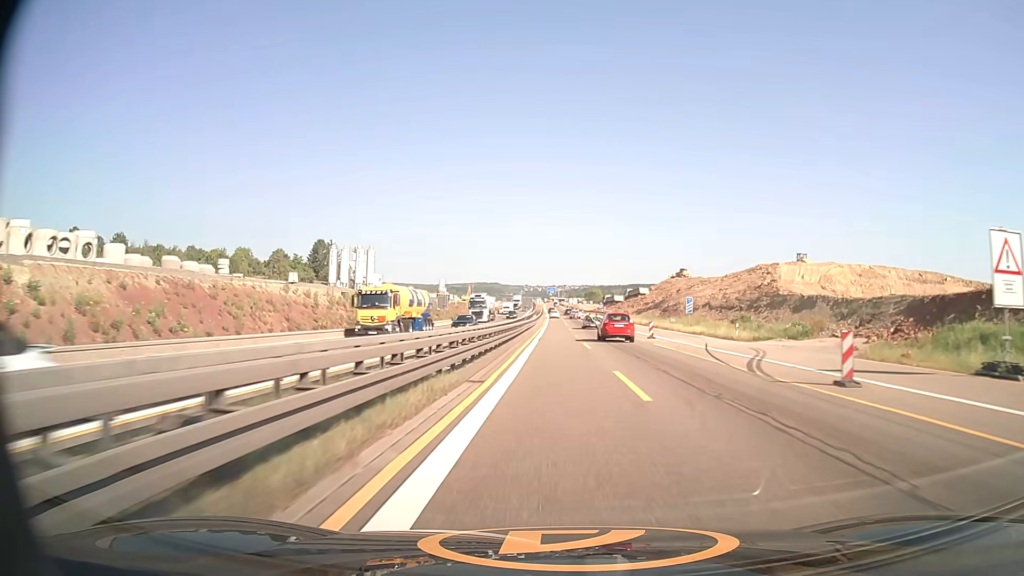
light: Day
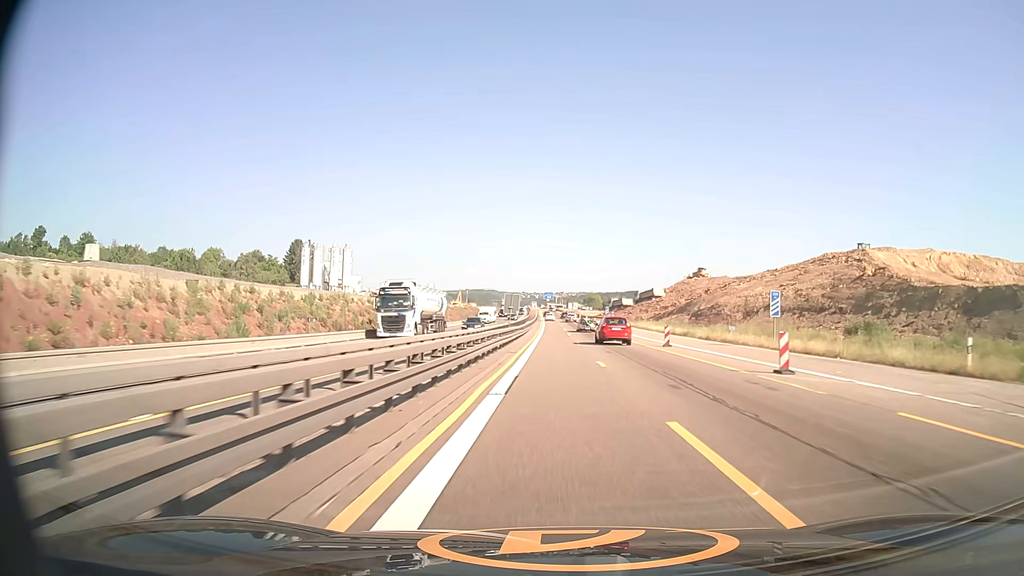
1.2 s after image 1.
(+0.1, +26.5) m; 0°
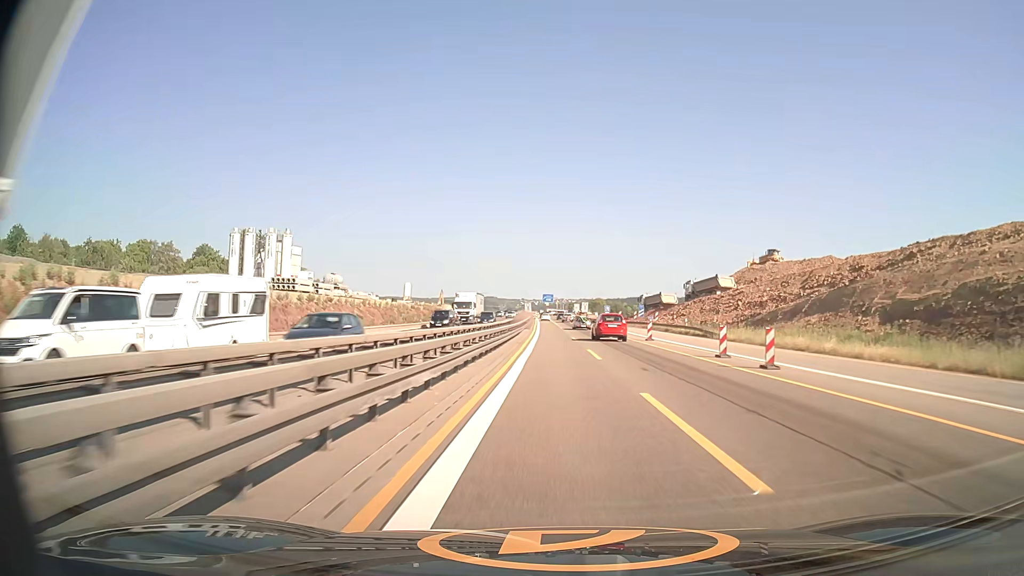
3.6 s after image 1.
(-0.1, +53.2) m; 0°
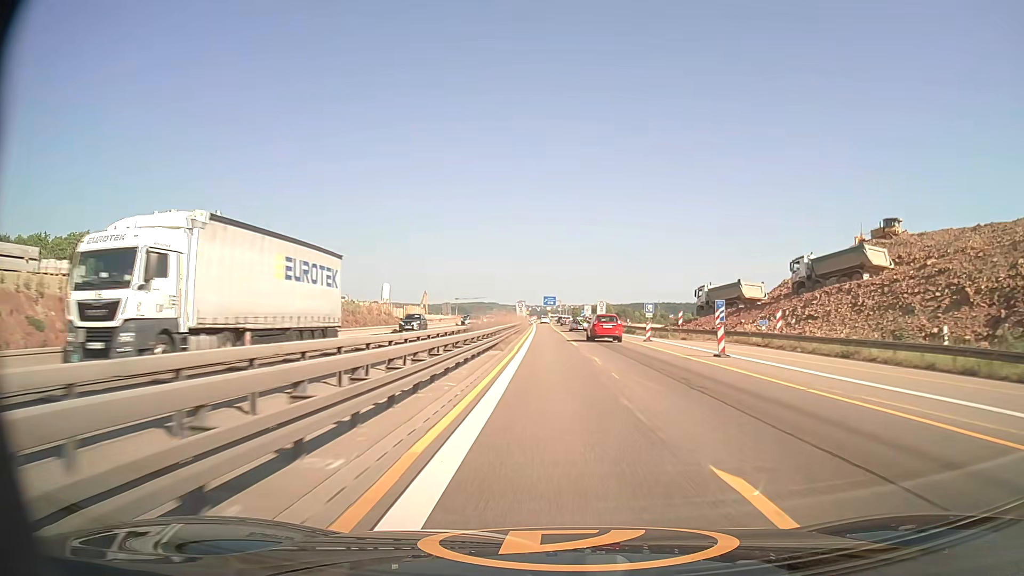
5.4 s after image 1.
(-0.1, +40.6) m; 0°
(0, +10) (0, +20) (0, +30) (0, +40) (0, +50) (-1, +60) (-1, +70) (-1, +80) (-1, +90) (-1, +100) m
